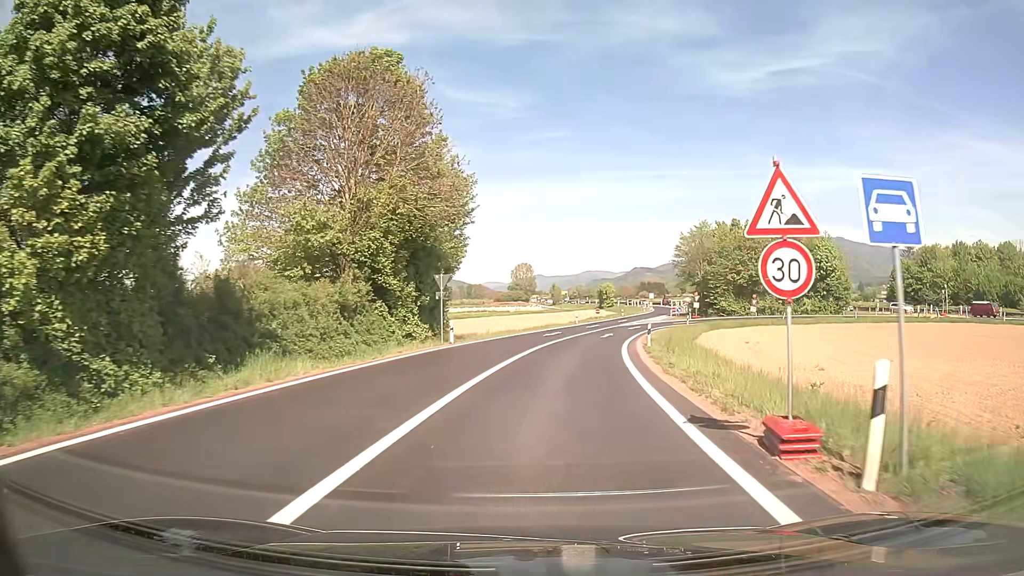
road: trunk_link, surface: asphalt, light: Day
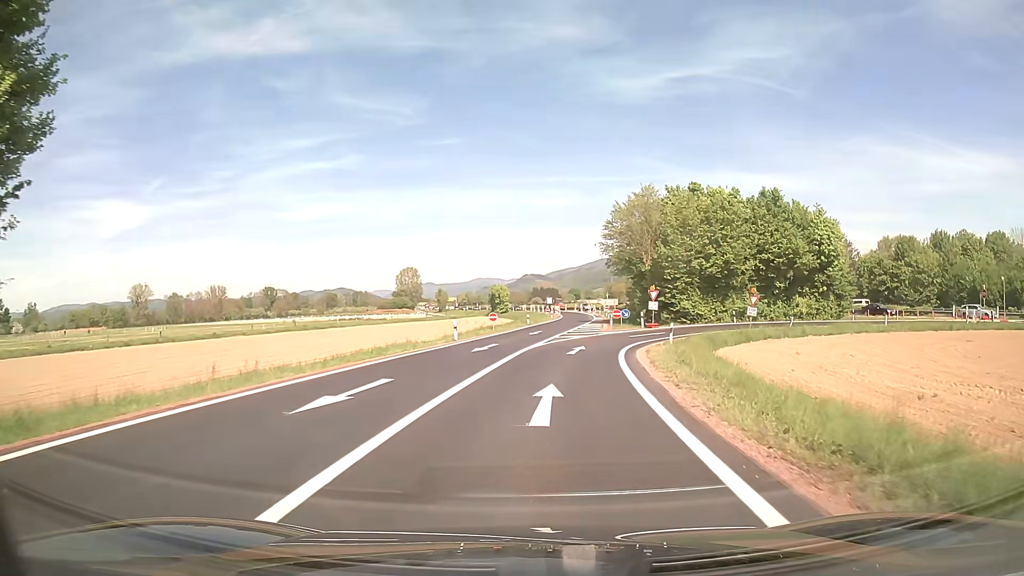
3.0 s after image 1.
(+2.1, +29.3) m; +9°
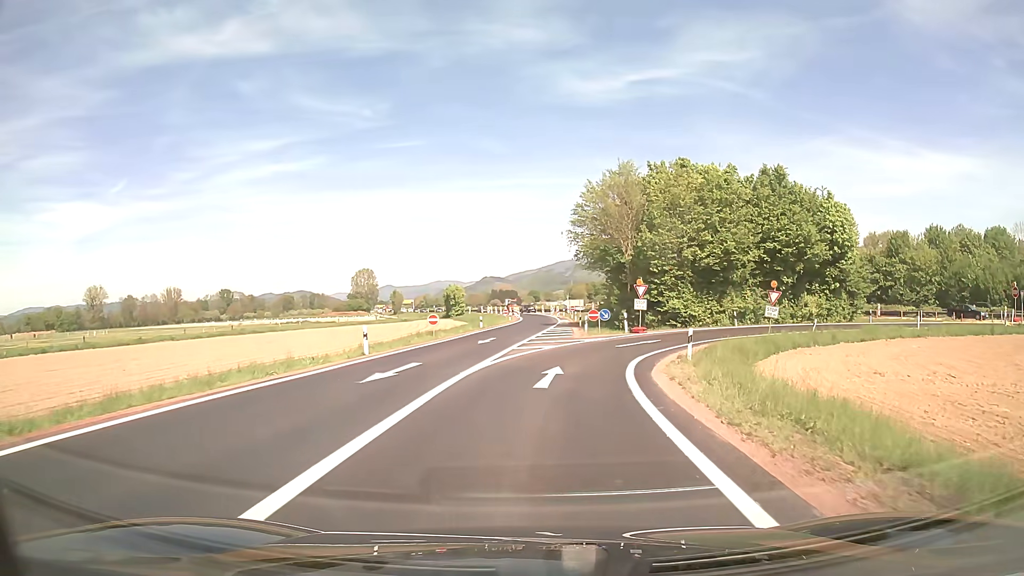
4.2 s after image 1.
(+0.4, +10.8) m; +4°
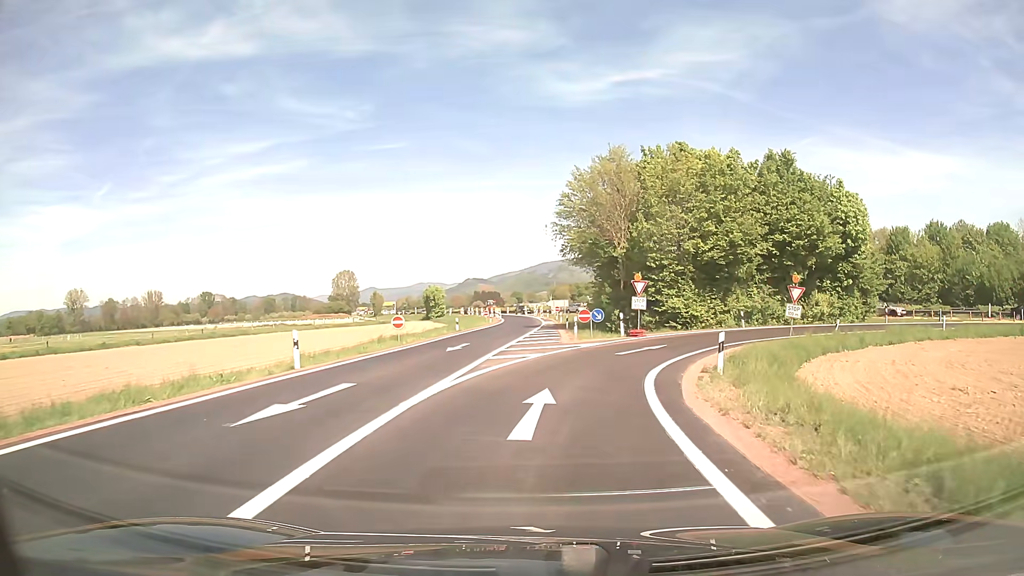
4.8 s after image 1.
(+0.1, +5.2) m; +2°
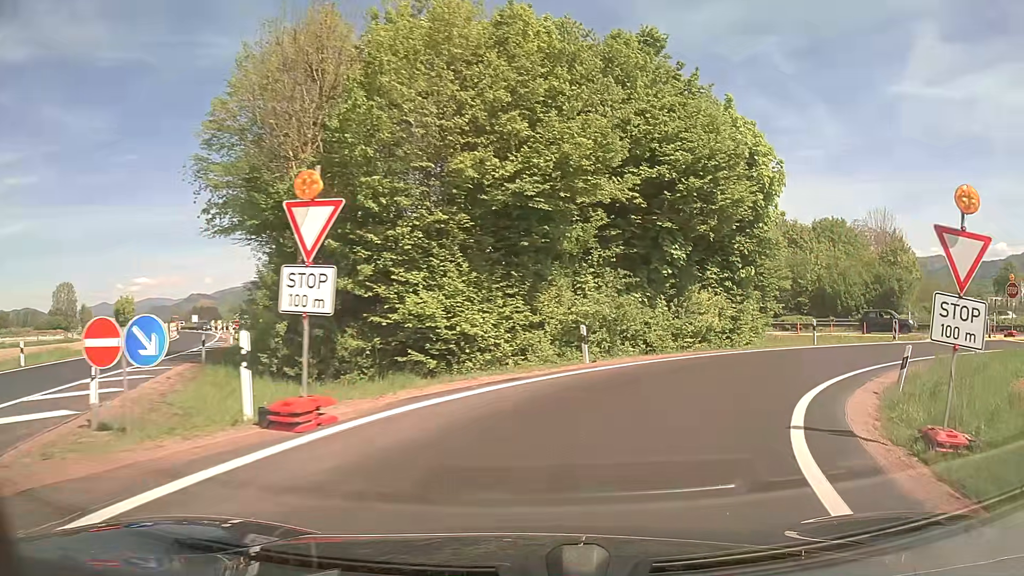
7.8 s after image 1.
(+3.7, +23.5) m; +24°
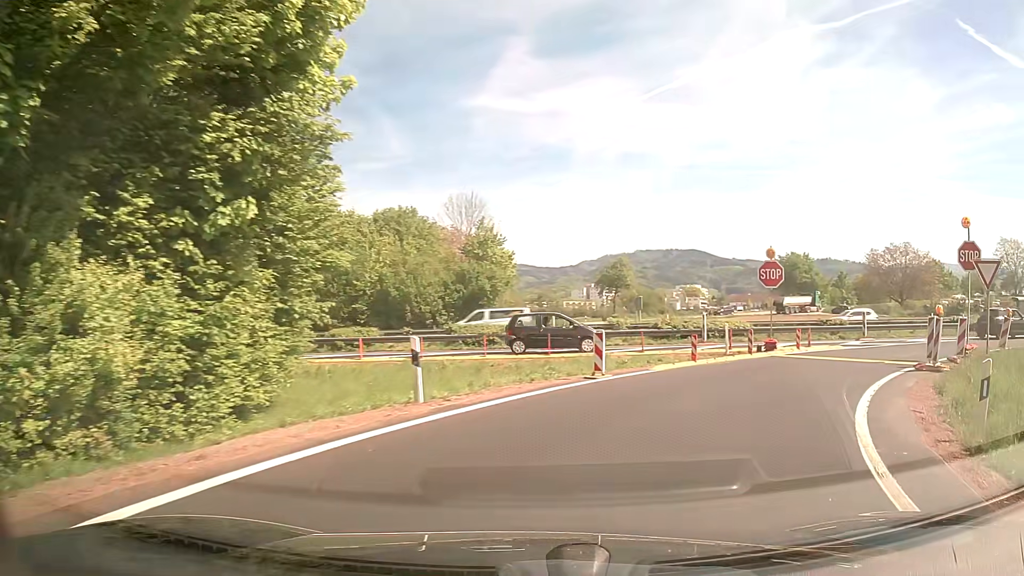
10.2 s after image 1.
(+5.3, +16.2) m; +39°
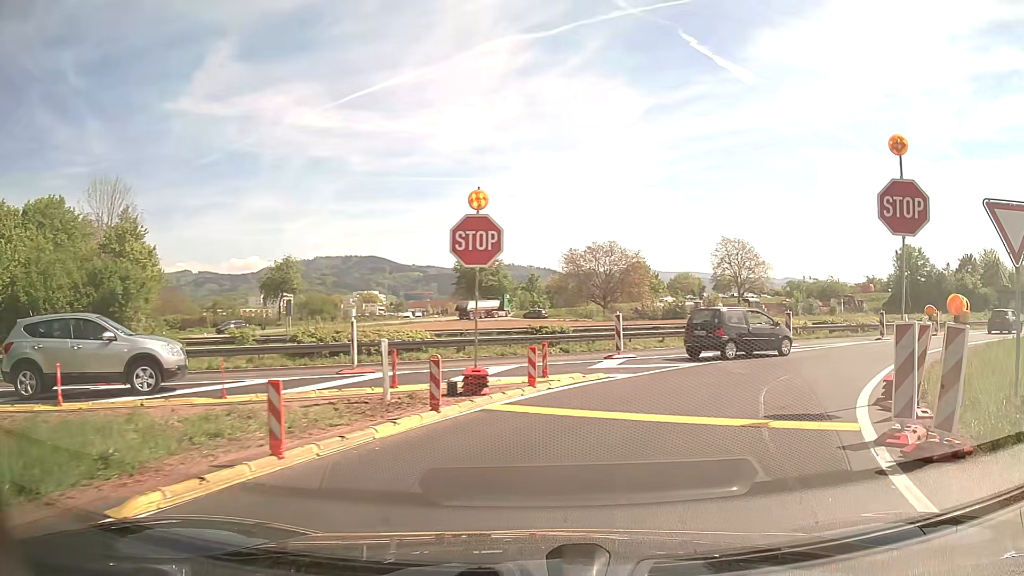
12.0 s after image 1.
(+2.6, +10.6) m; +28°
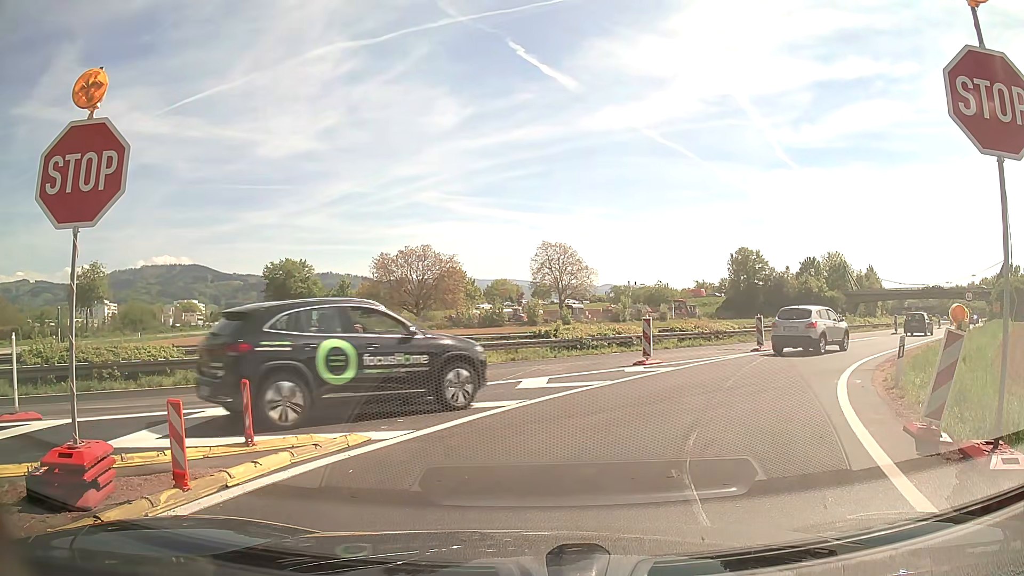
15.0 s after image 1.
(+0.7, +5.9) m; +14°
(+2, +10) (+7, +19) (+13, +26) (+20, +34) (+27, +41) (+33, +48) (+40, +55) (+47, +63) (+54, +70) (+60, +78) m
